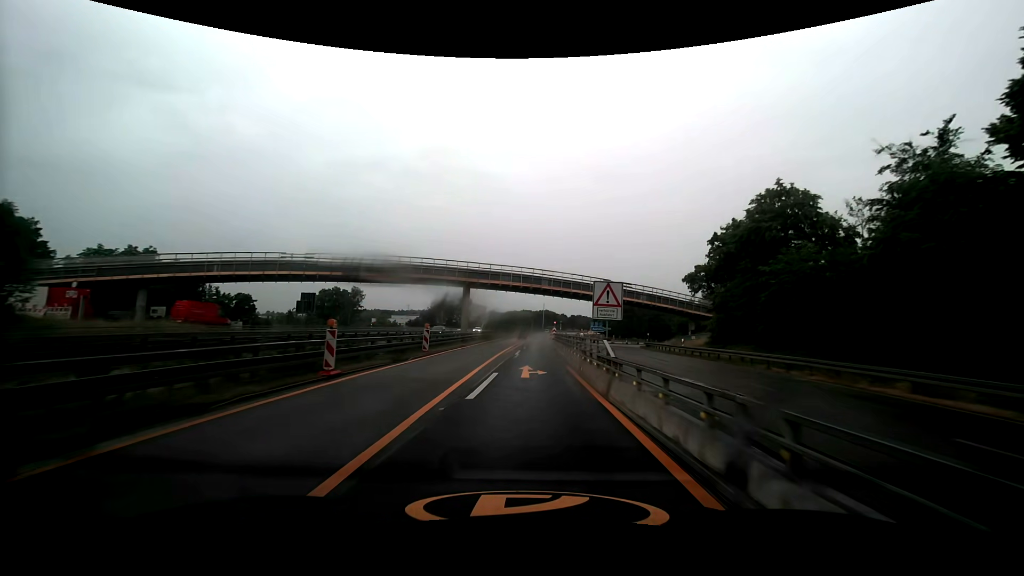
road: motorway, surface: asphalt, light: Day
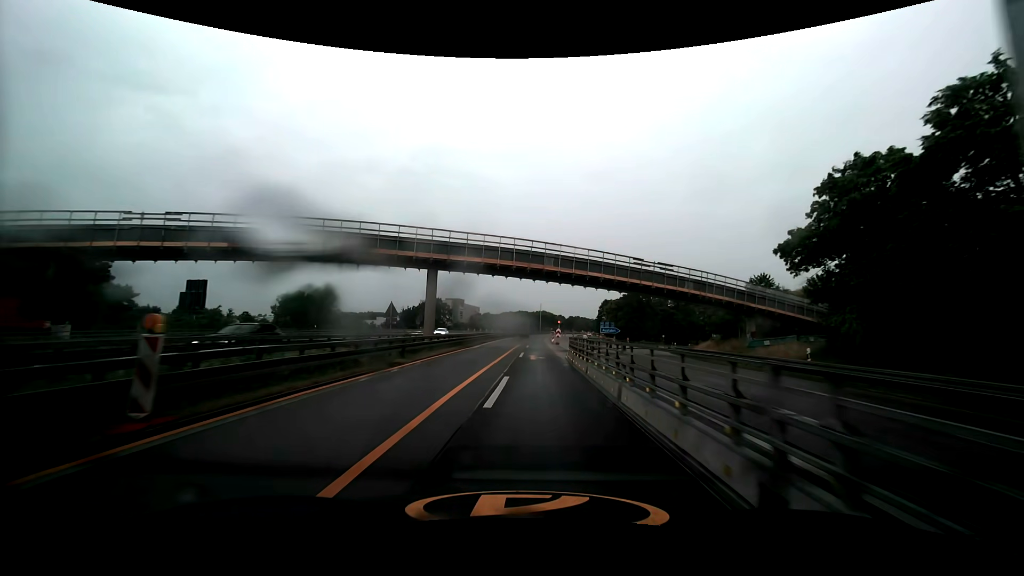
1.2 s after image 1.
(+0.1, +18.9) m; 0°
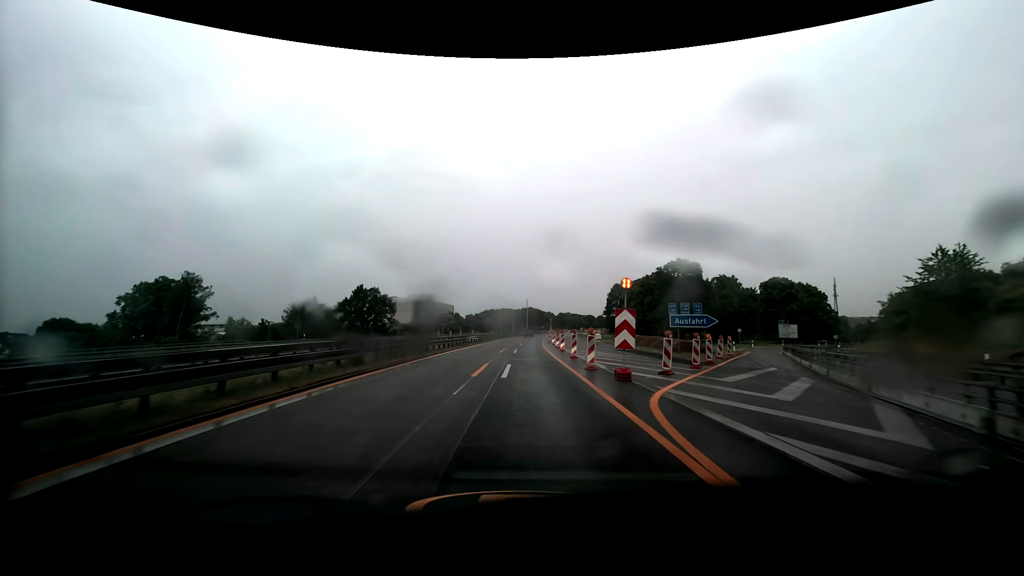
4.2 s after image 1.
(+0.8, +49.4) m; +2°
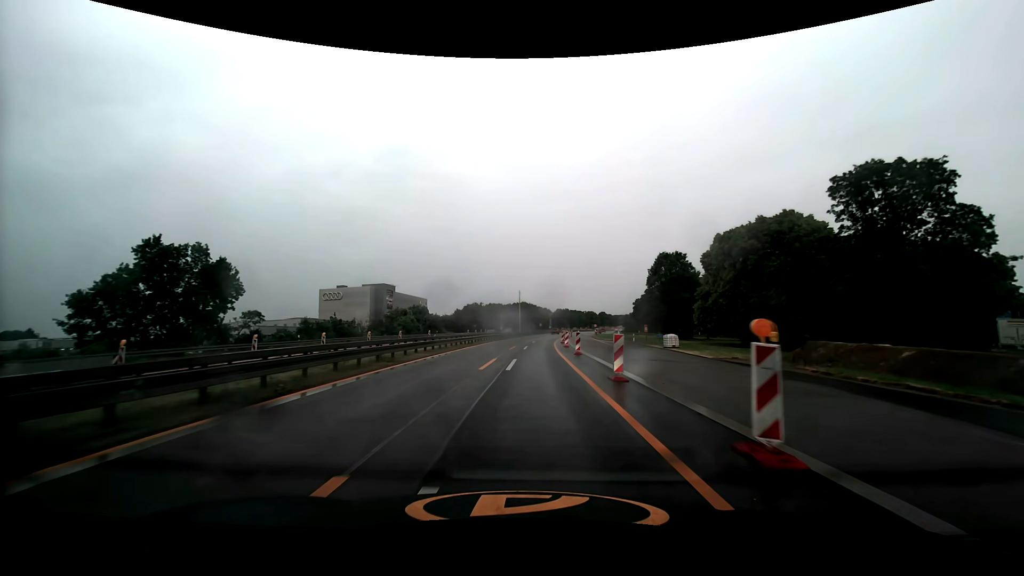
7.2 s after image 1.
(0.0, +50.9) m; 0°
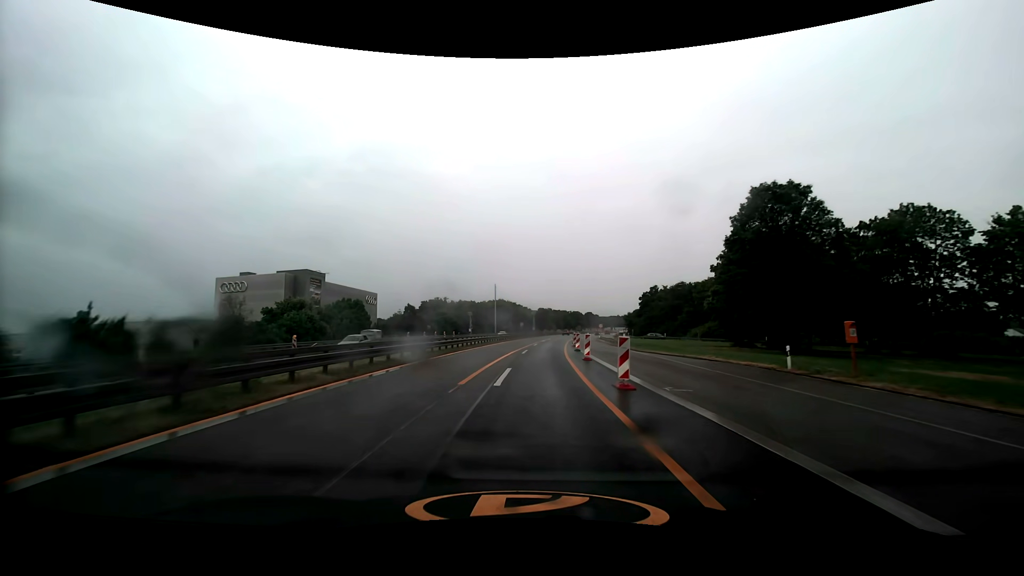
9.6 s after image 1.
(+0.8, +40.6) m; +2°
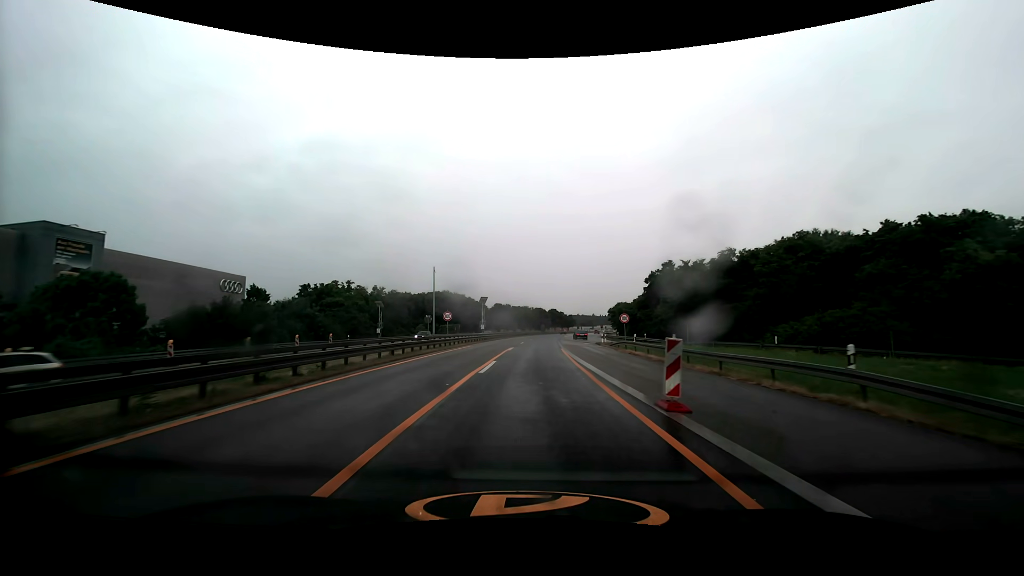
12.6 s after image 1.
(+2.1, +50.2) m; +5°
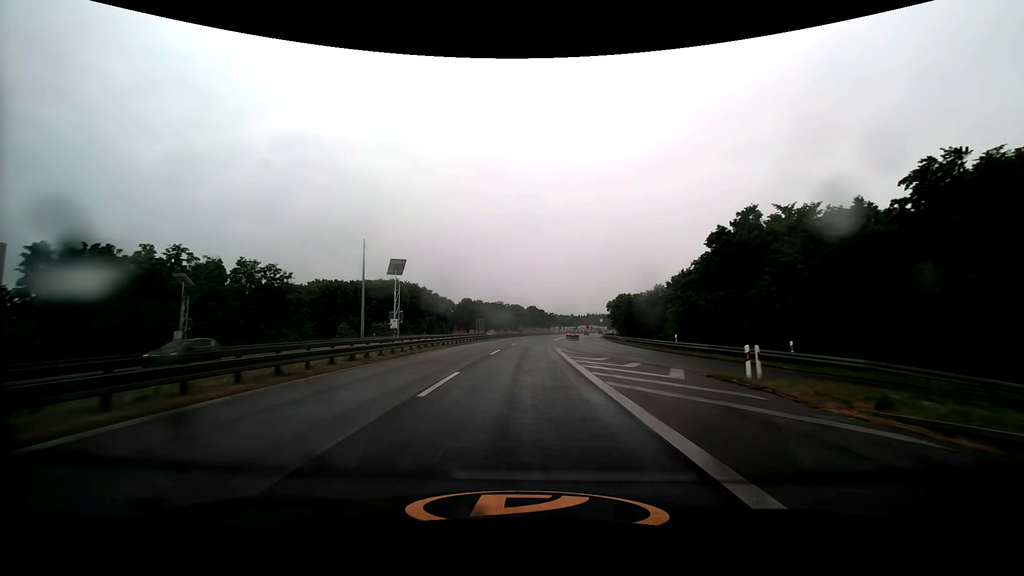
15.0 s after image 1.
(+1.1, +41.5) m; +3°
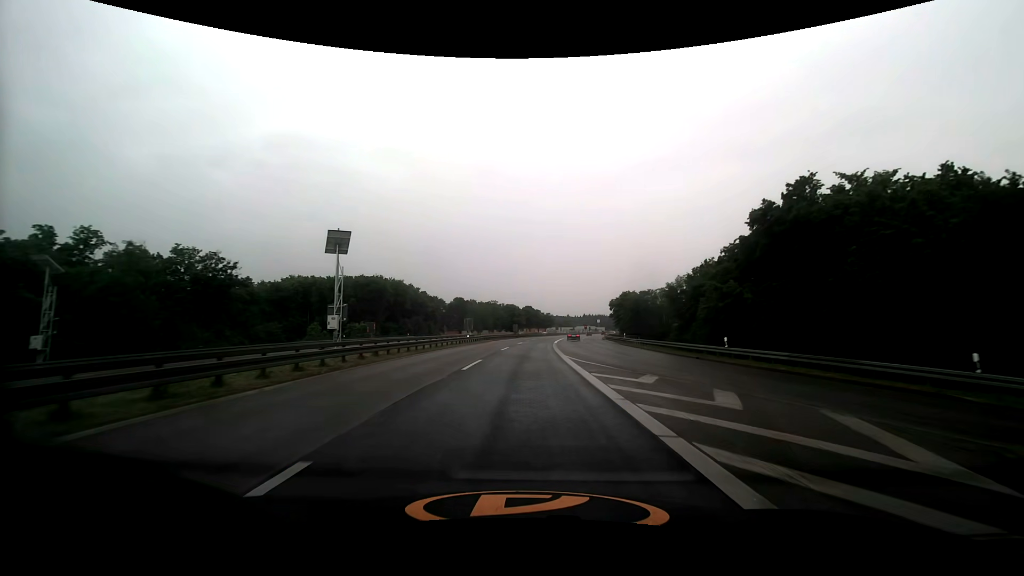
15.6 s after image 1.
(0.0, +10.7) m; 0°
(0, +10) (0, +20) (0, +30) (+1, +40) (+1, +50) (+1, +60) (+2, +70) (+3, +80) (+4, +90) (+5, +100) m
